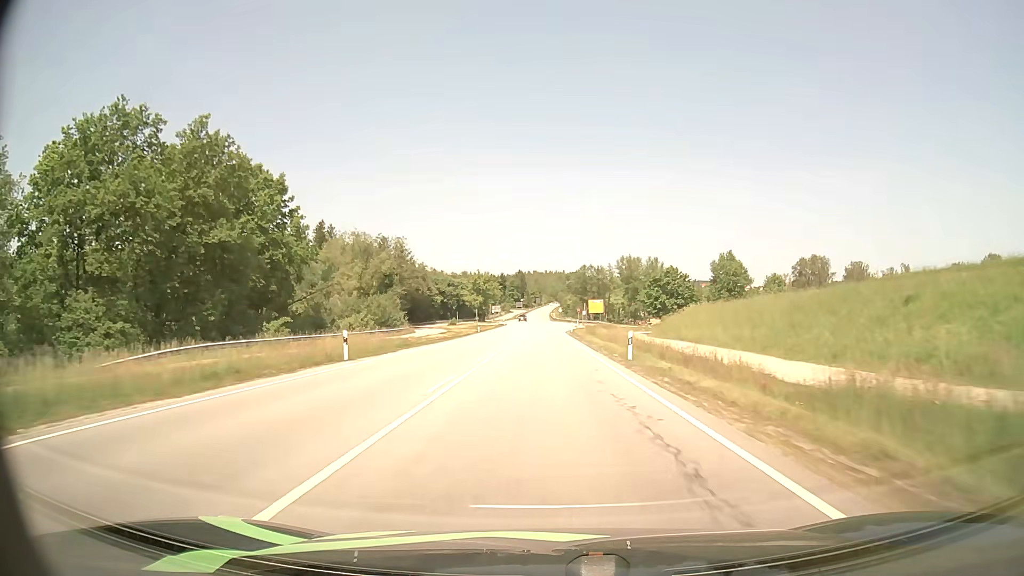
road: primary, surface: asphalt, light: Day
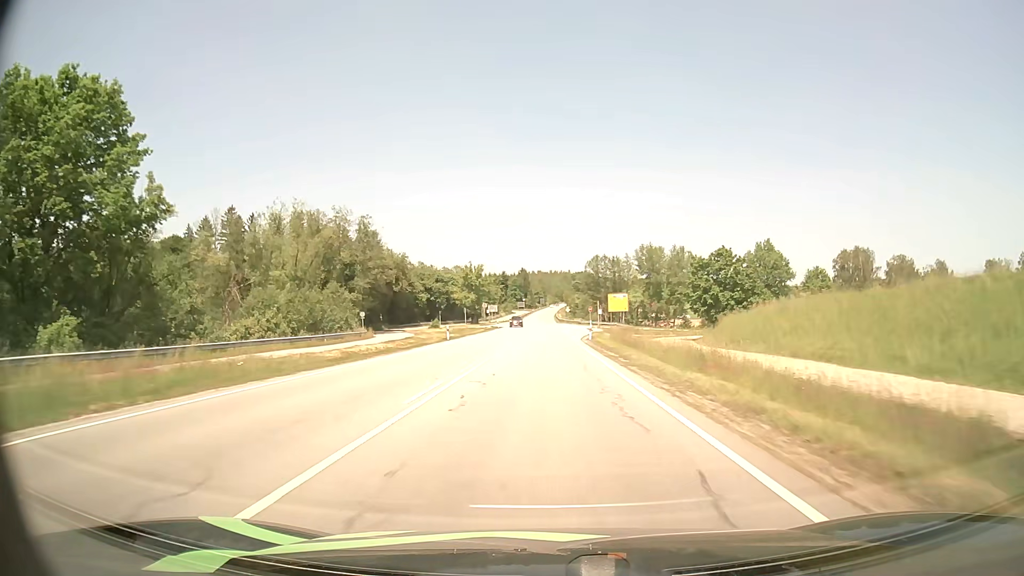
(0.0, +25.3) m; 0°
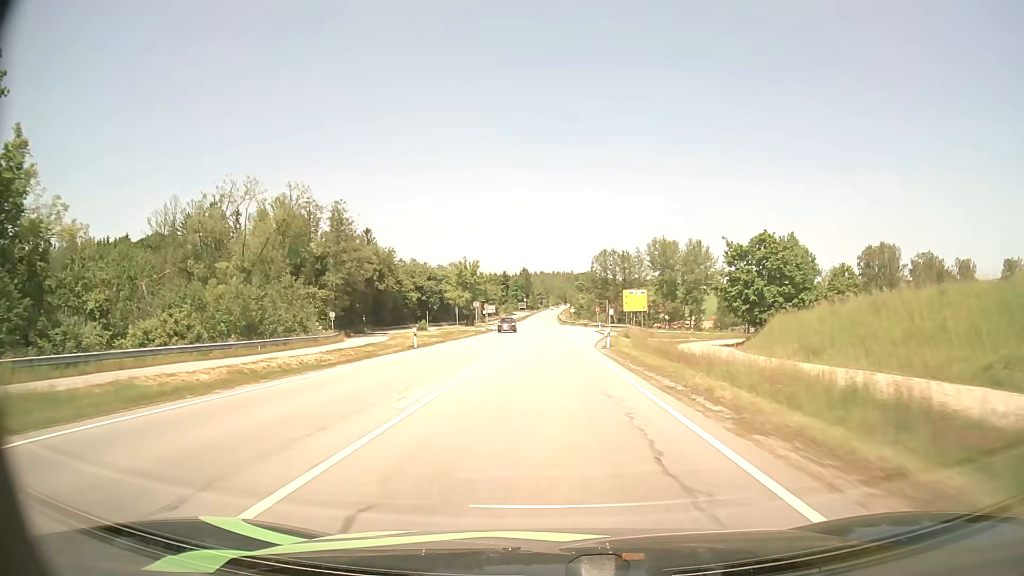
(0.0, +12.6) m; 0°
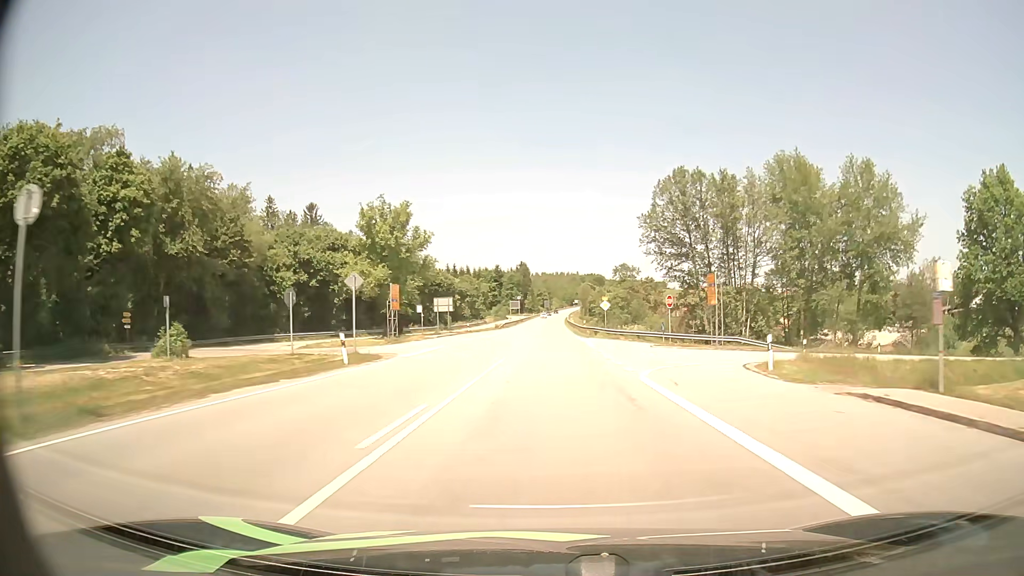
(-0.4, +63.7) m; 0°
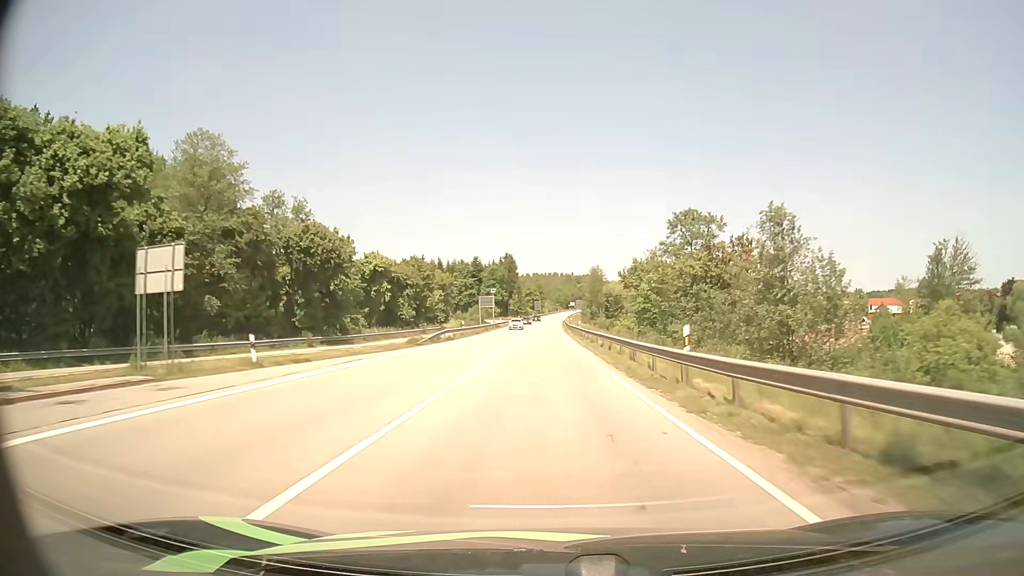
(+0.3, +53.4) m; +1°
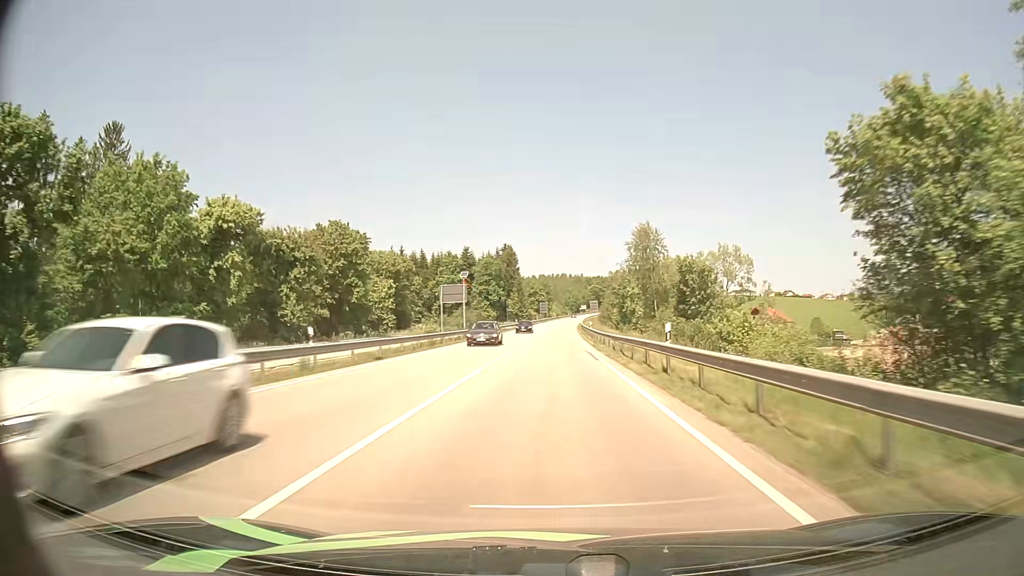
(-0.2, +41.6) m; -1°
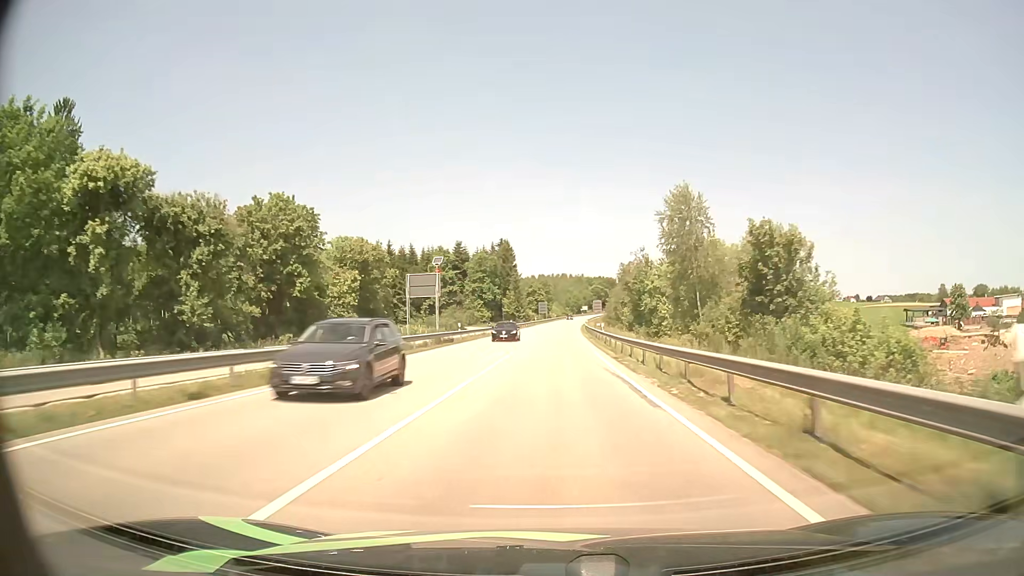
(0.0, +14.1) m; 0°
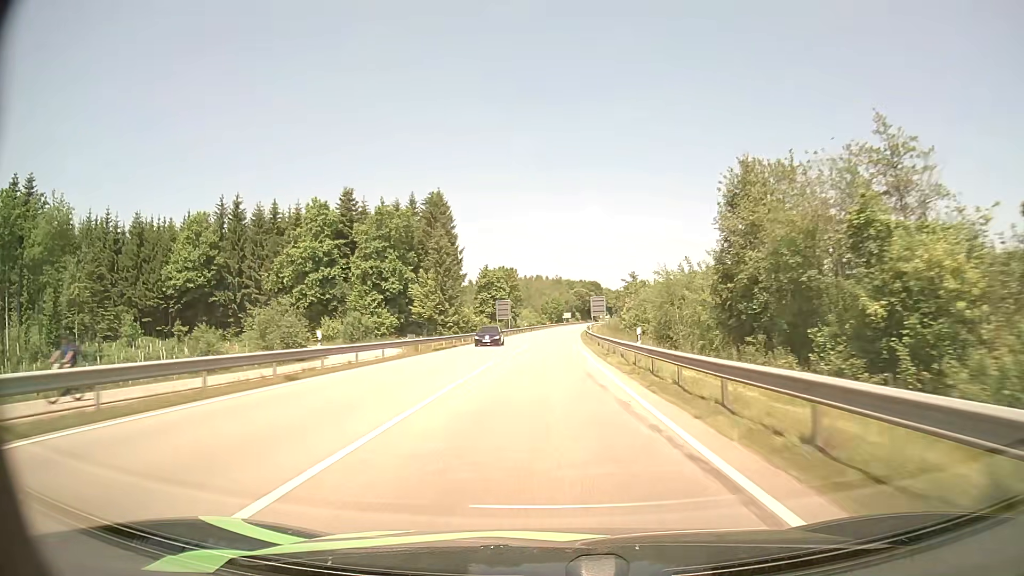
(+1.3, +73.2) m; +2°
(0, +10) (0, +20) (0, +30) (0, +40) (0, +50) (+1, +60) (+1, +70) (+1, +80) (+2, +90) (+2, +100) m
